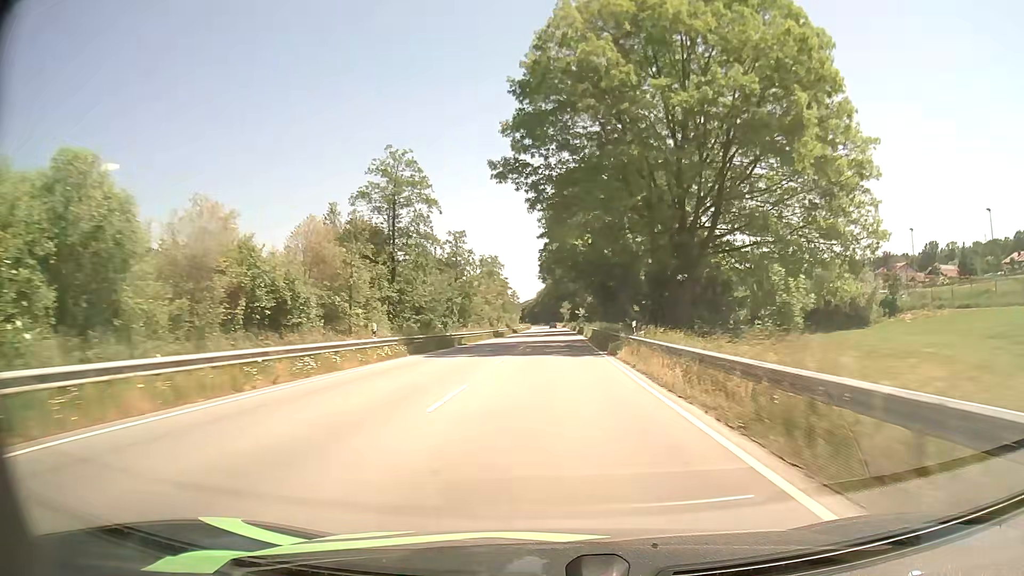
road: primary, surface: asphalt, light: Day
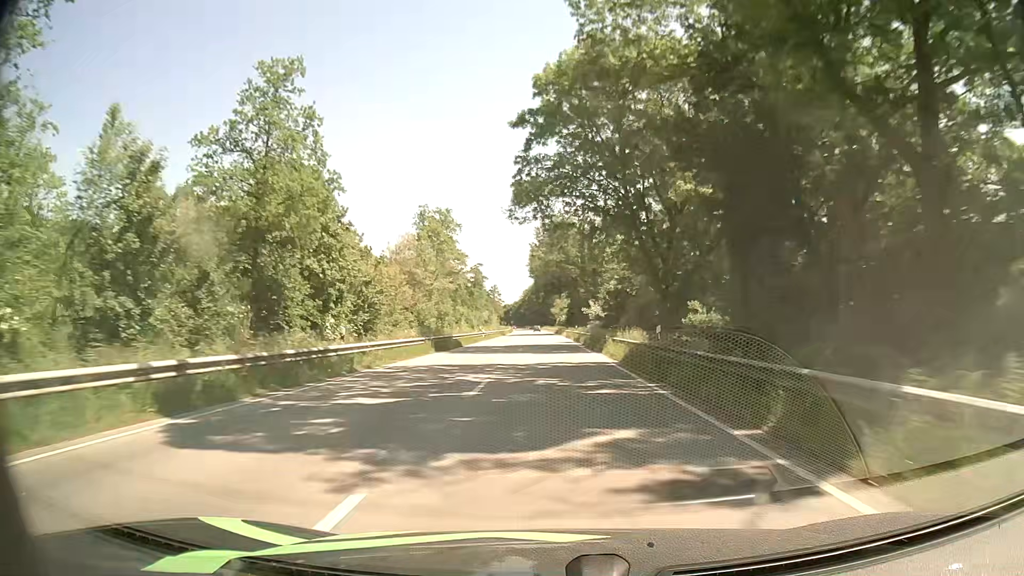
(+0.3, +56.6) m; +1°
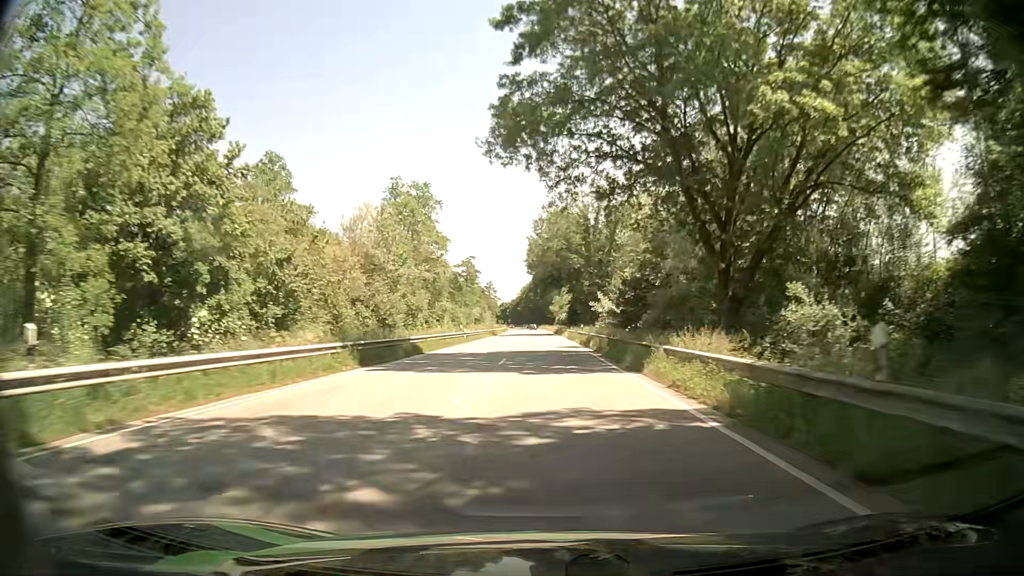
(0.0, +14.3) m; 0°
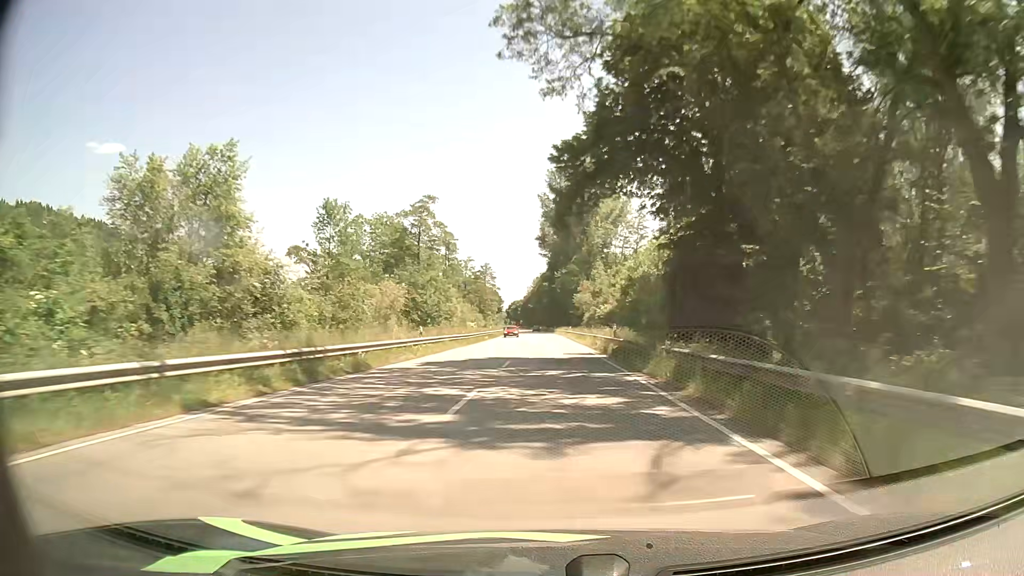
(-0.8, +72.2) m; -2°
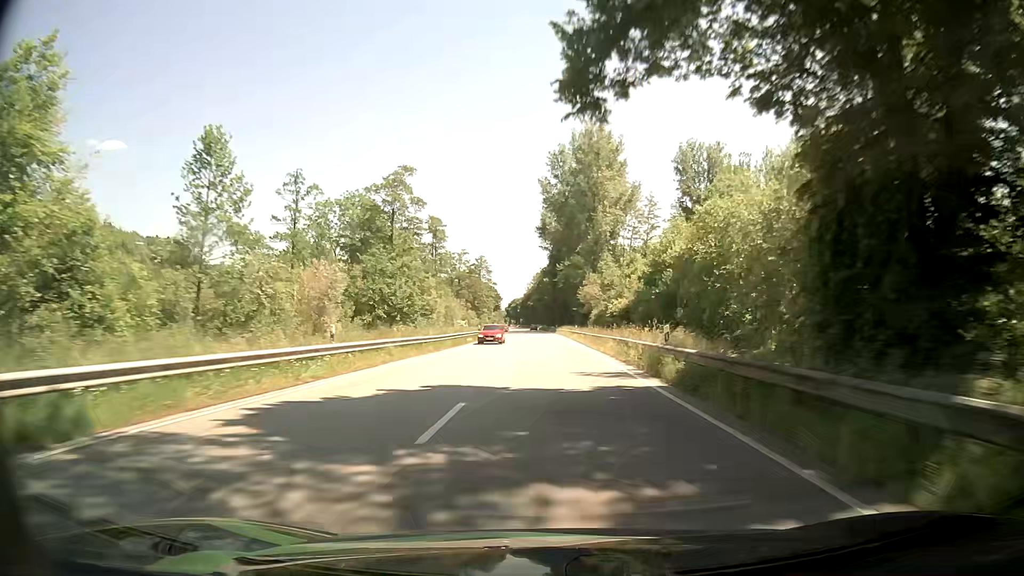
(+0.1, +14.6) m; +1°
(0, +10) (0, +20) (0, +30) (0, +40) (0, +50) (0, +60) (0, +70) (-1, +80) (-1, +90) (-1, +100) m
